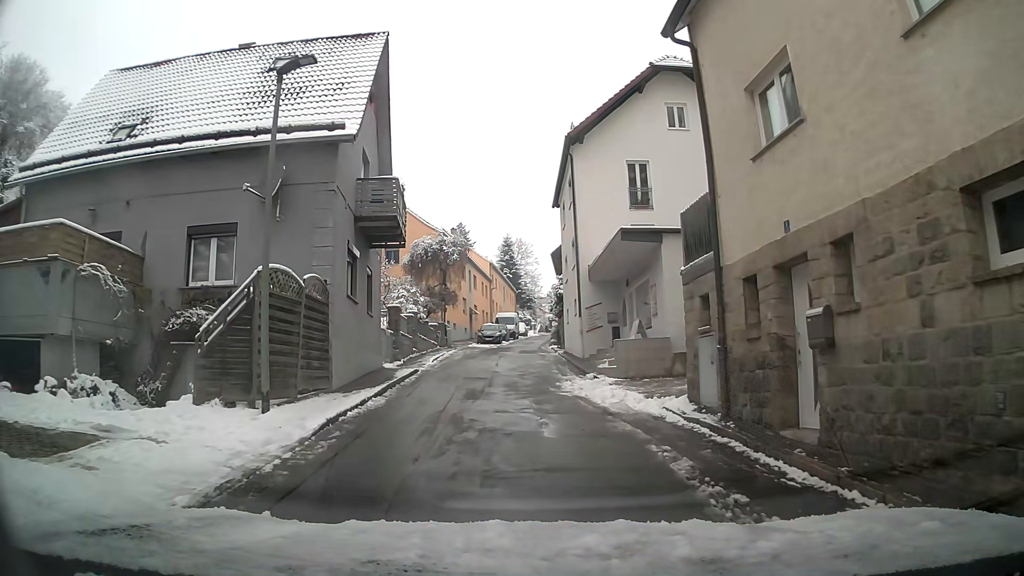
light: Day
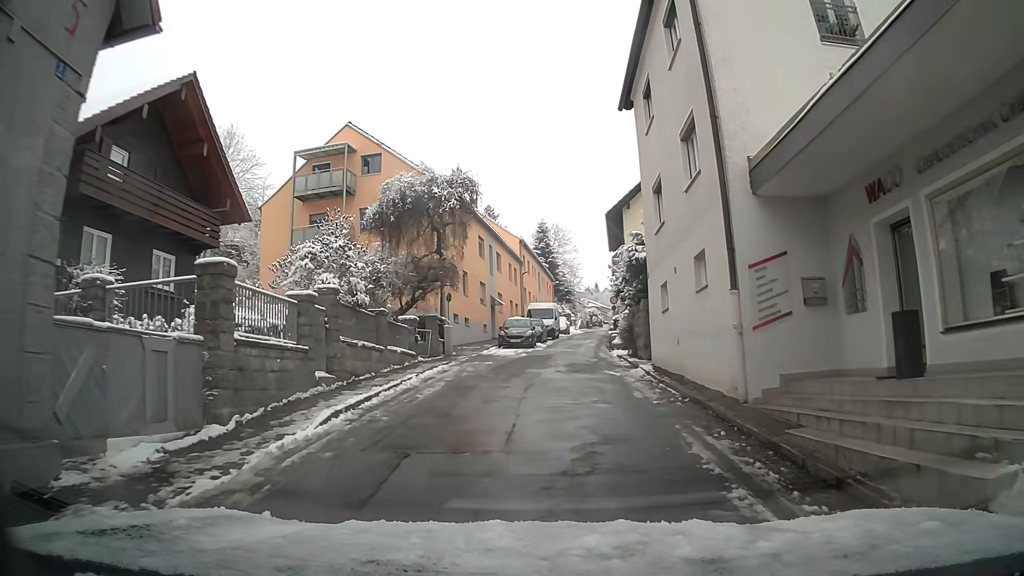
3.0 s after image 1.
(-0.6, +16.7) m; -3°
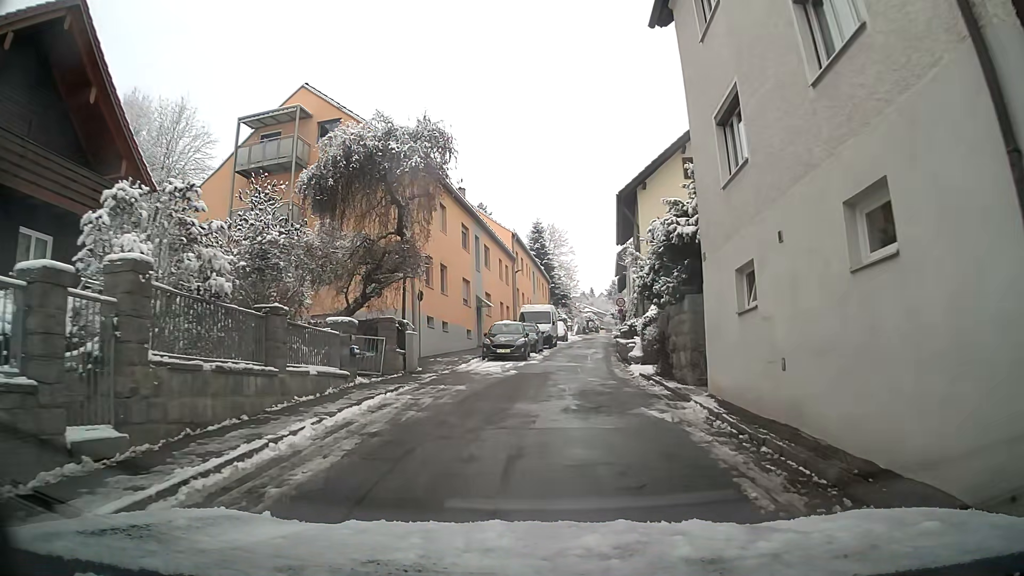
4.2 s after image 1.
(0.0, +6.8) m; +1°
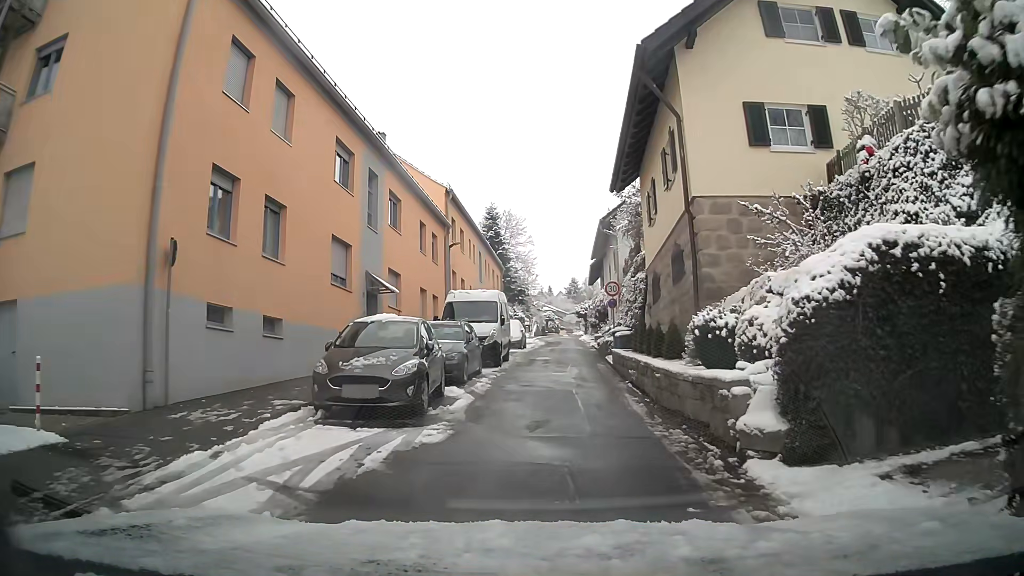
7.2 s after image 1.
(+0.6, +15.9) m; +4°
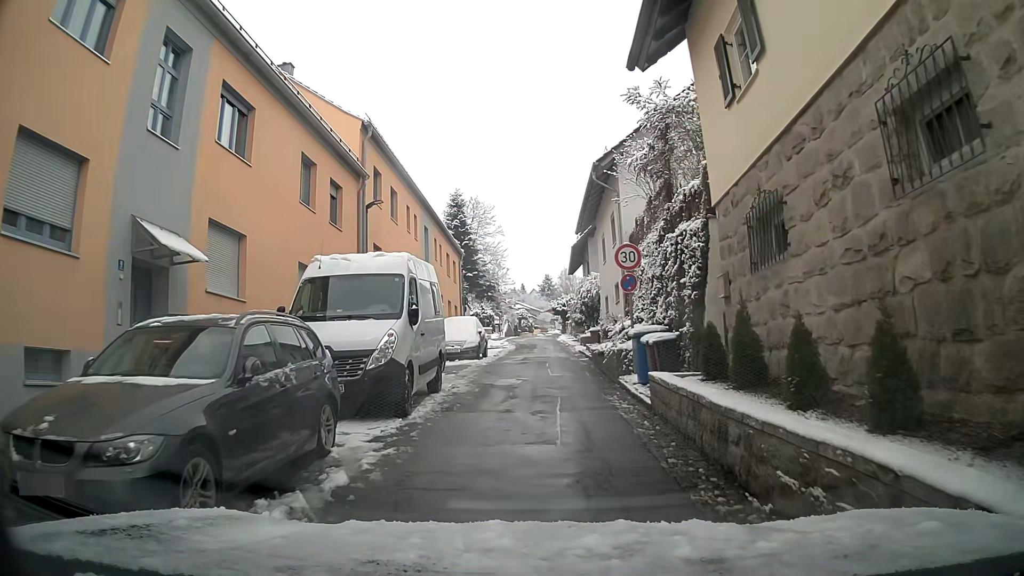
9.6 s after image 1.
(+0.3, +11.4) m; +3°
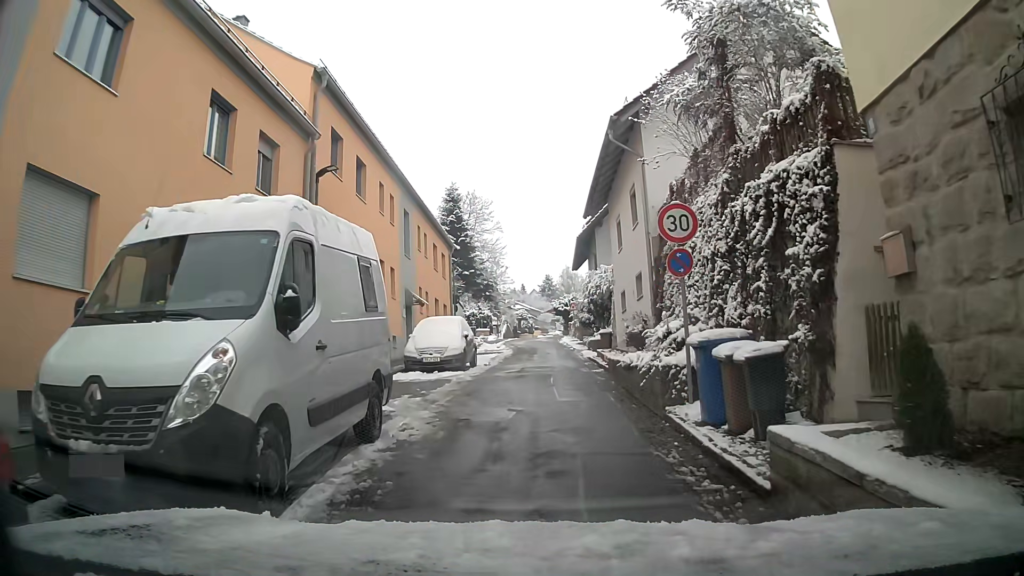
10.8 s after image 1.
(0.0, +5.2) m; -1°
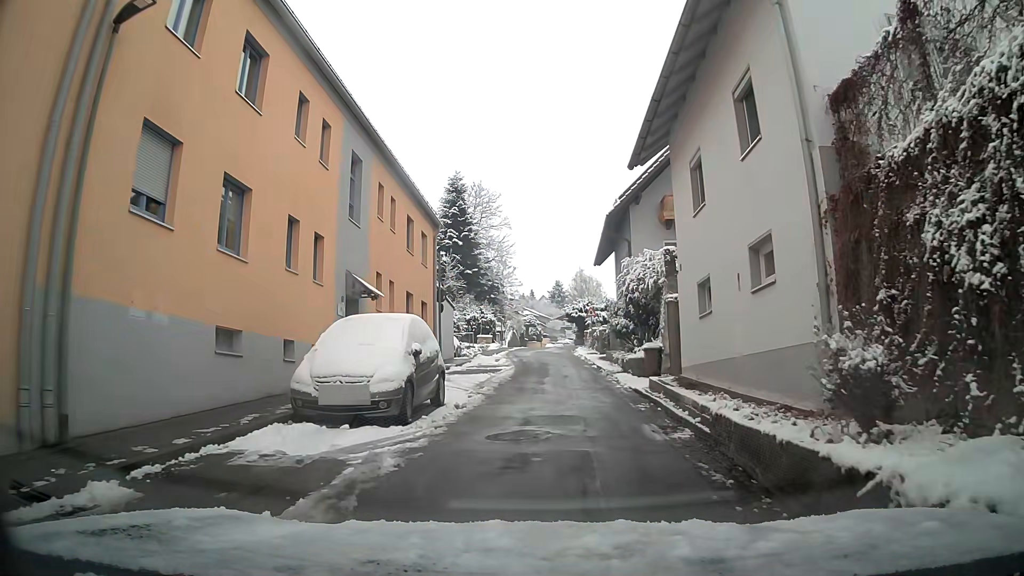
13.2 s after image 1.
(0.0, +9.9) m; 0°
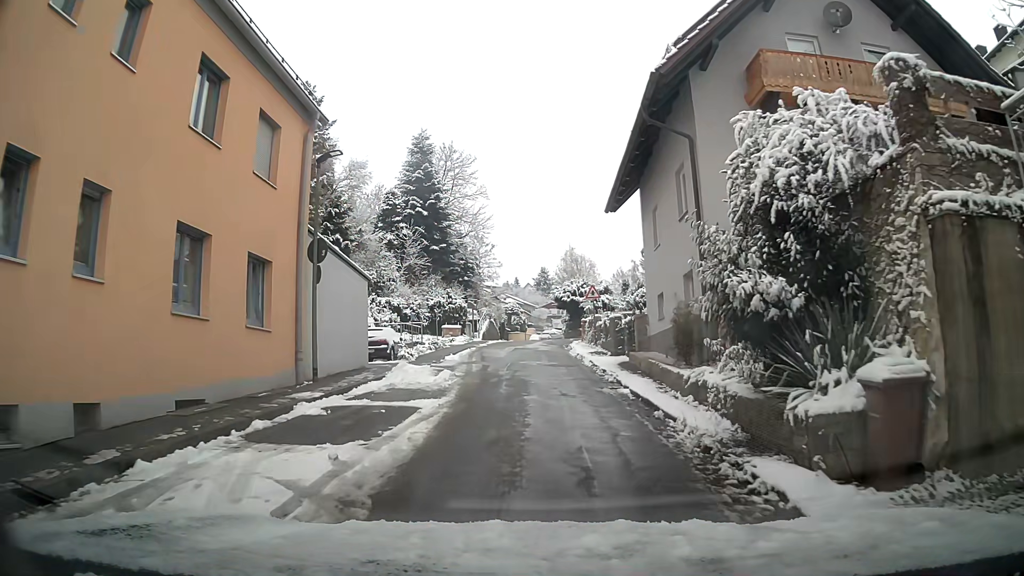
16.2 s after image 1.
(+0.2, +15.0) m; 0°
(0, +10) (0, +20) (0, +30) (0, +40) (0, +50) (0, +60) (+1, +70) (+1, +80) (+1, +90) (+1, +100) m
